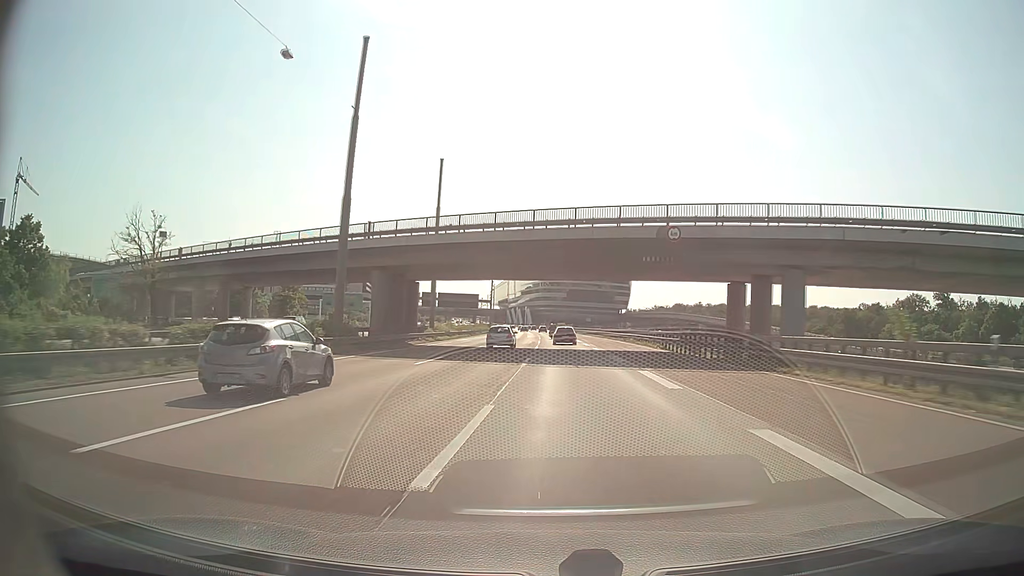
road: motorway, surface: asphalt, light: Day
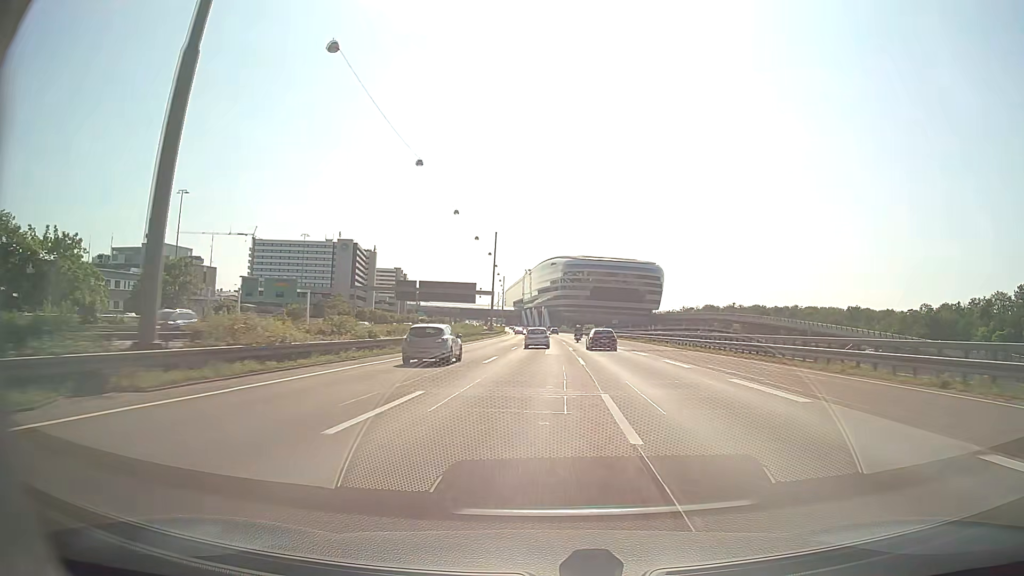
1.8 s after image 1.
(-1.3, +51.3) m; -1°
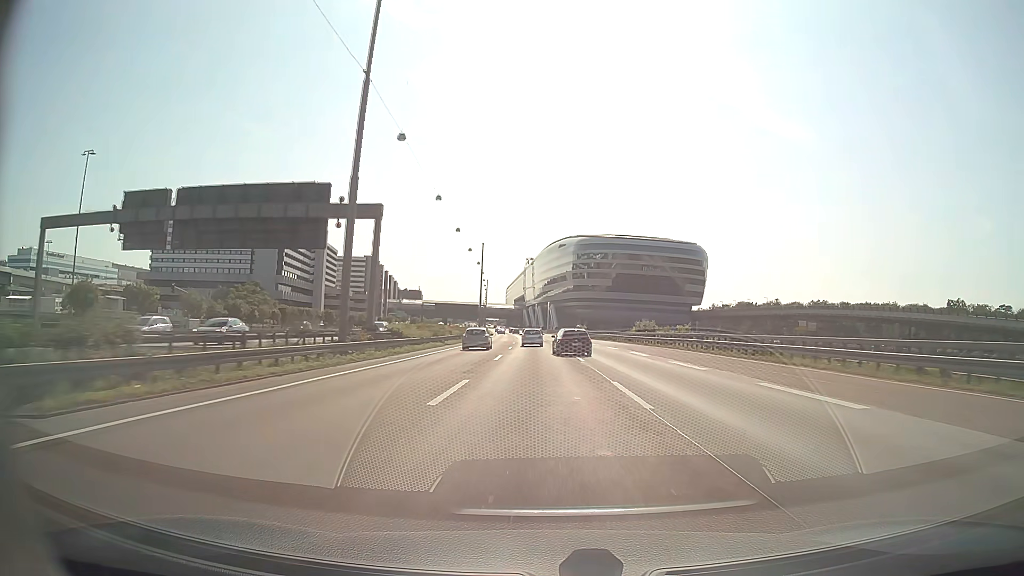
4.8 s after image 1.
(-0.3, +86.3) m; -1°
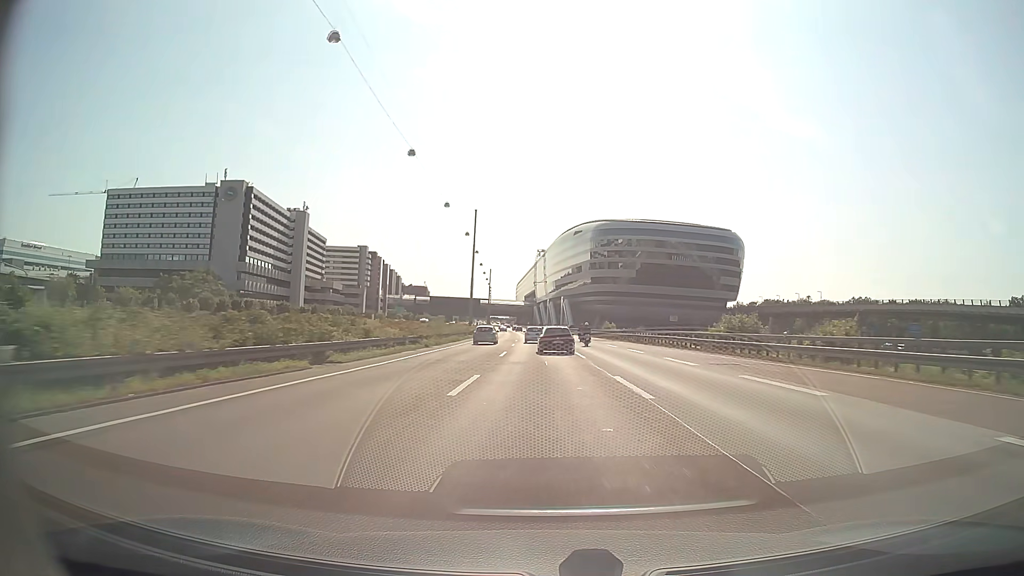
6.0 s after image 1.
(-0.3, +34.4) m; -1°
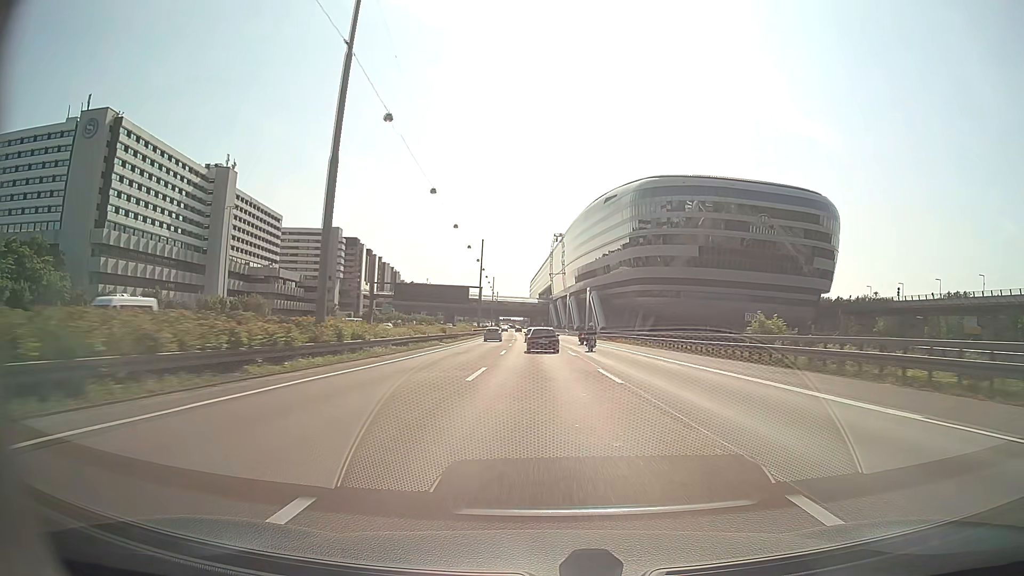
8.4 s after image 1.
(-0.9, +67.9) m; -1°
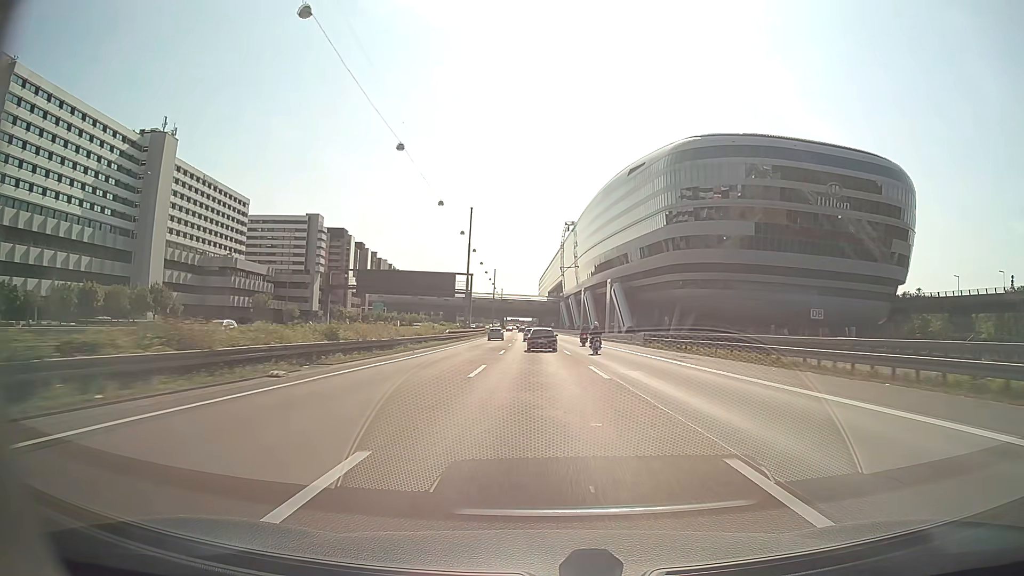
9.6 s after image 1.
(-0.3, +34.1) m; -1°
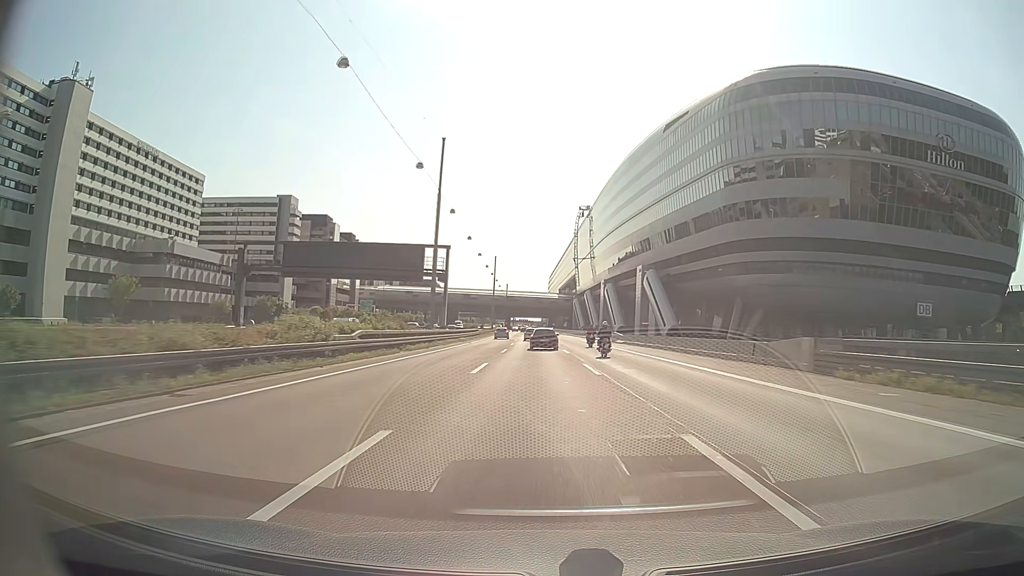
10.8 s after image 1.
(-0.4, +34.3) m; -1°
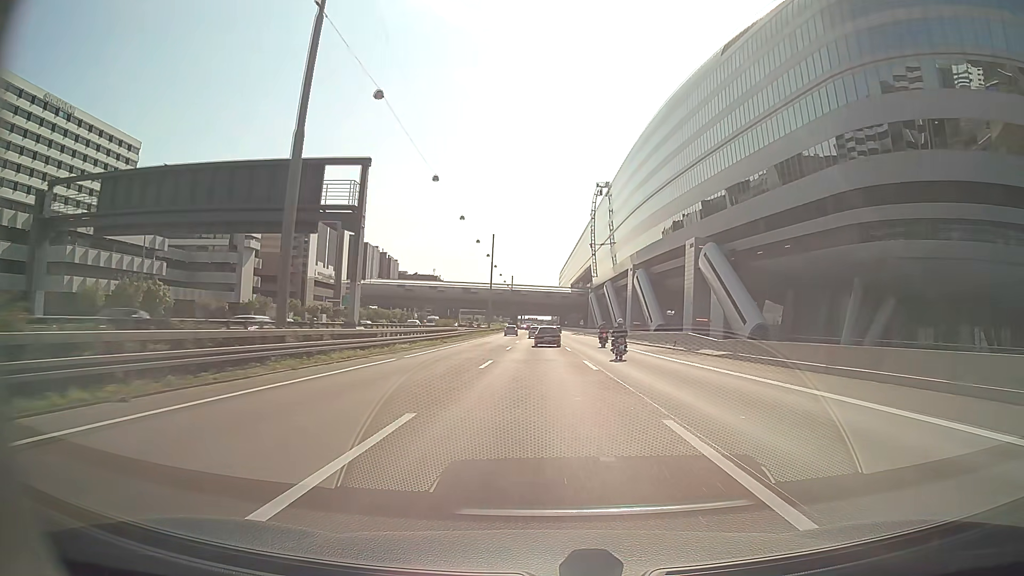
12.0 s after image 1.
(-0.2, +34.5) m; -1°
